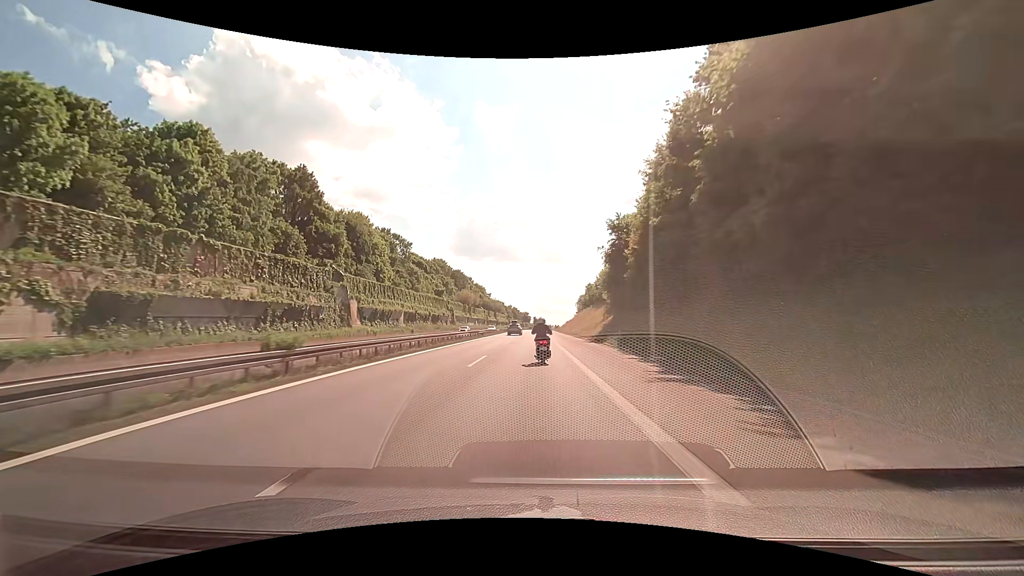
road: motorway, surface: asphalt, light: Day
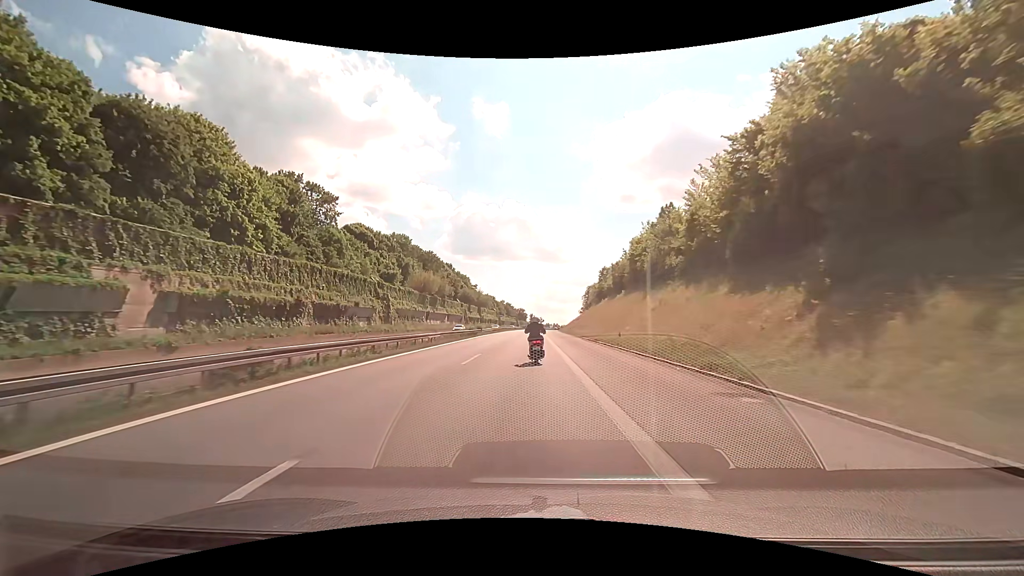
(+0.2, +53.1) m; +1°
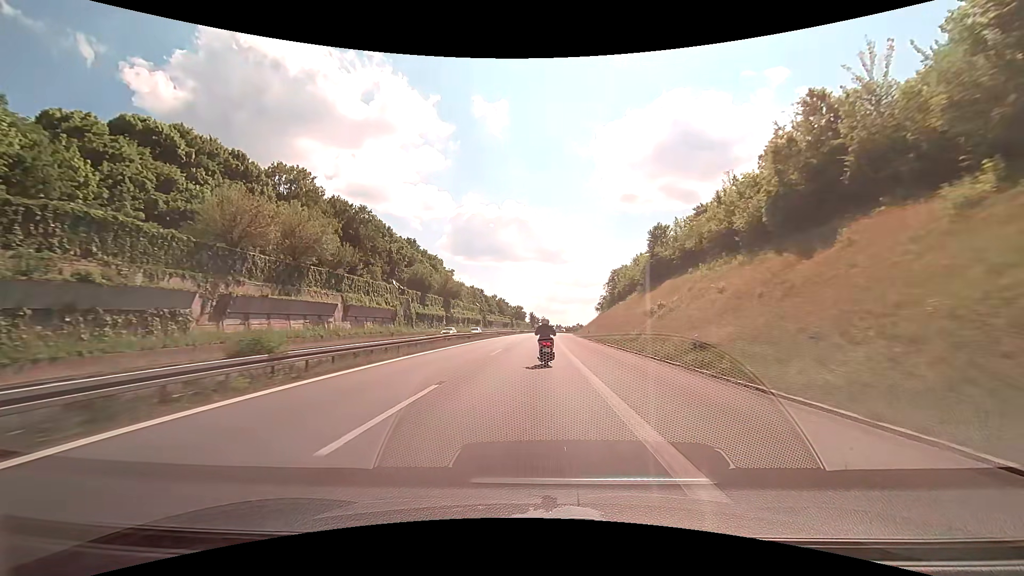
(-0.5, +65.6) m; 0°
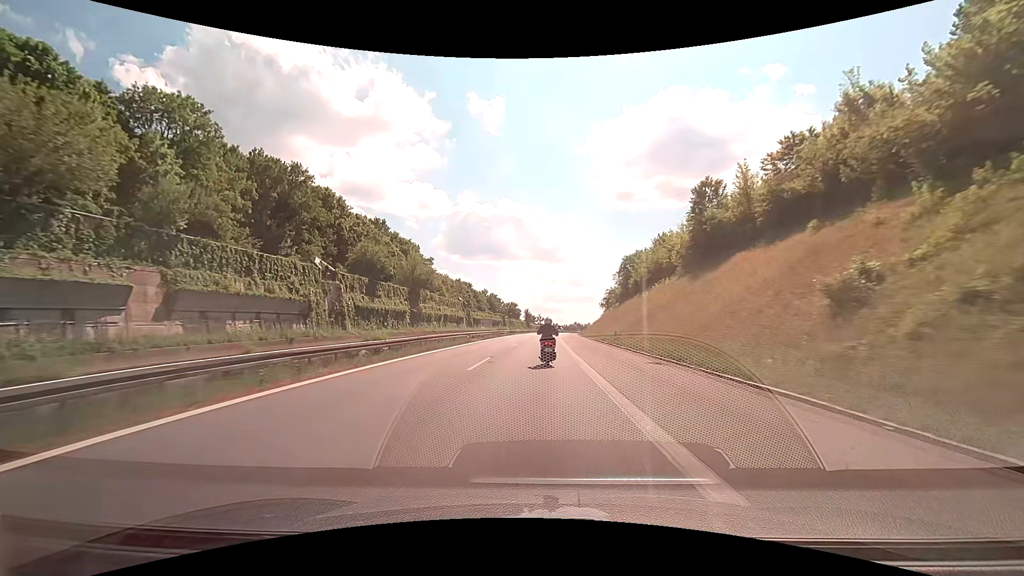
(+0.1, +26.2) m; +1°
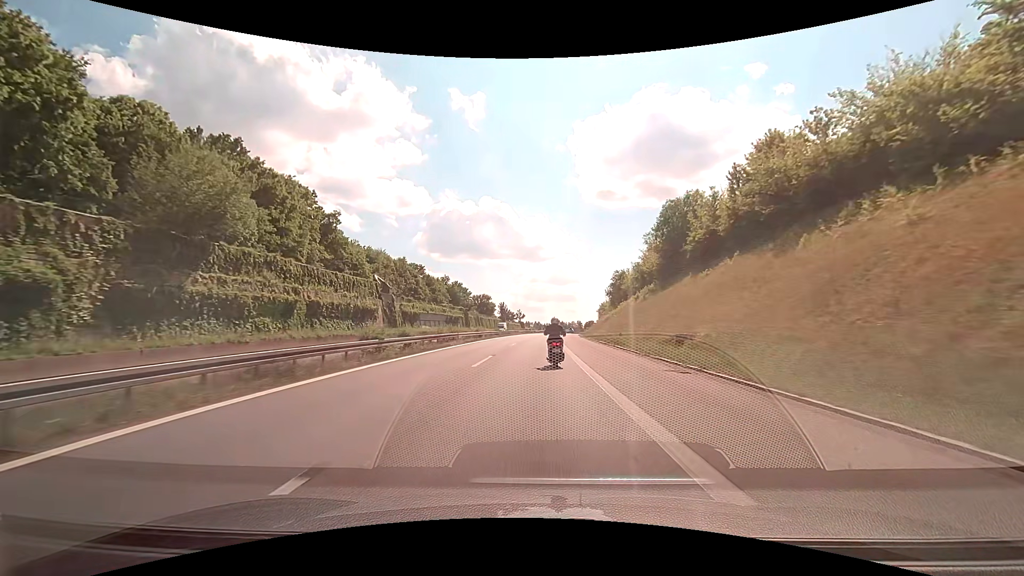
(+0.8, +52.7) m; +2°
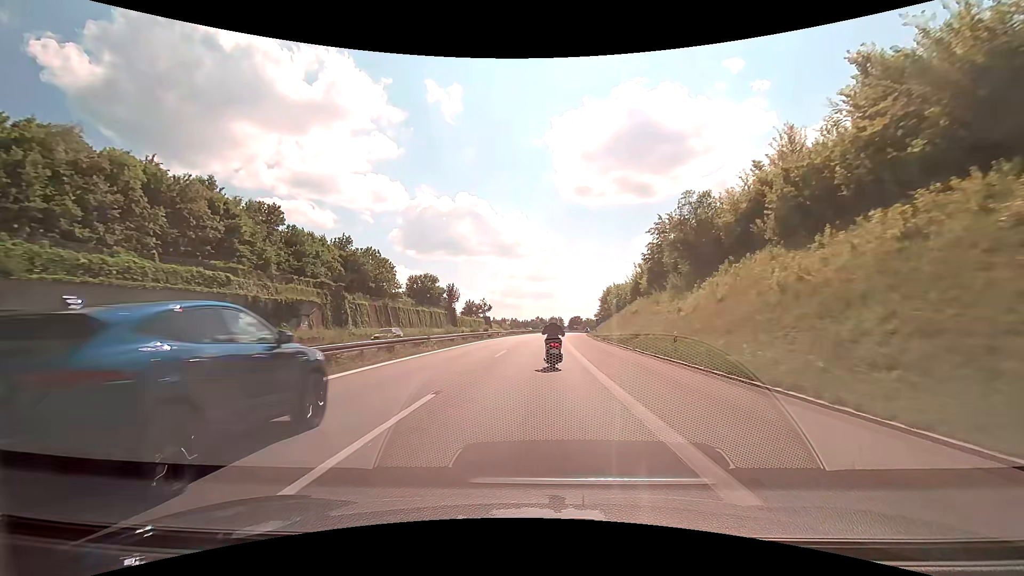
(+1.4, +66.6) m; +3°
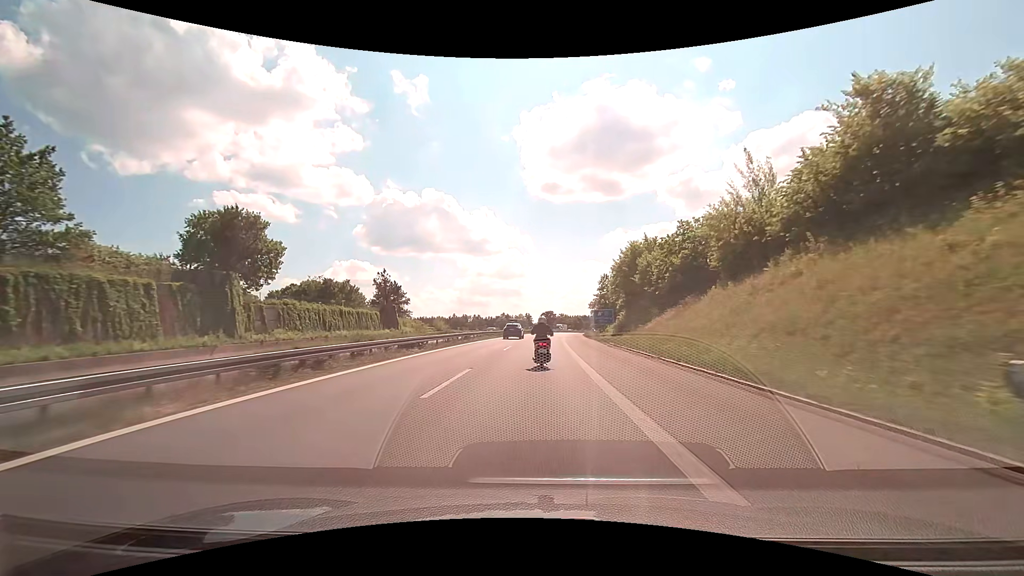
(+2.1, +66.1) m; +4°
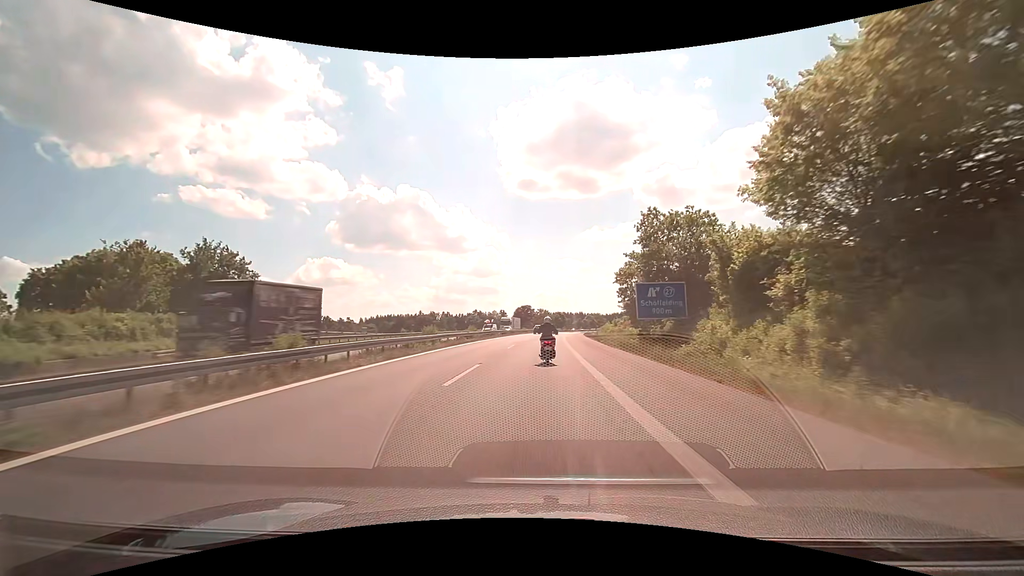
(+1.2, +52.2) m; +3°
(0, +10) (0, +20) (+1, +30) (+1, +40) (+1, +50) (+2, +60) (+2, +70) (+3, +80) (+4, +90) (+5, +100) m
